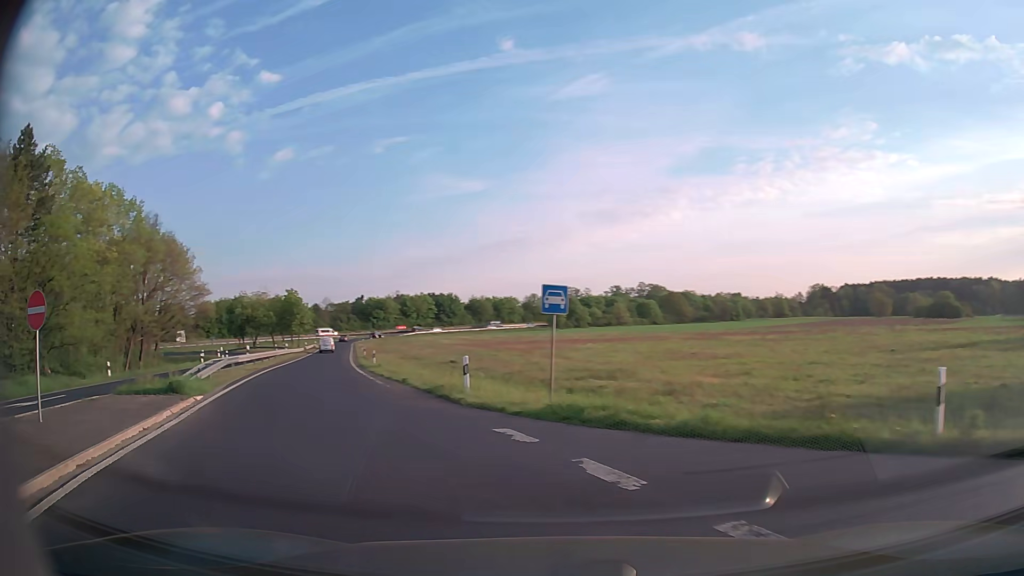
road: trunk_link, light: Day
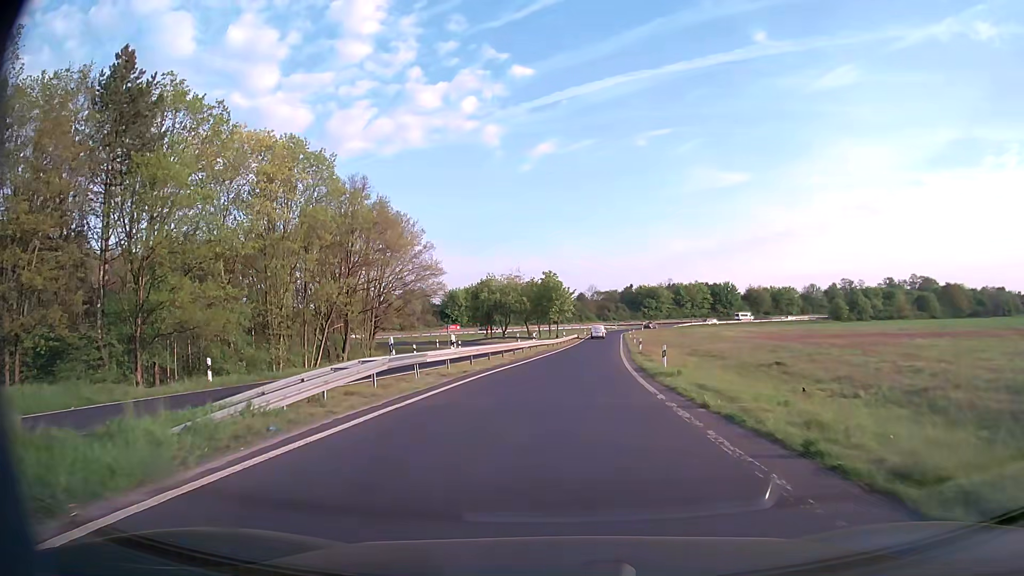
(-4.5, +15.7) m; -22°
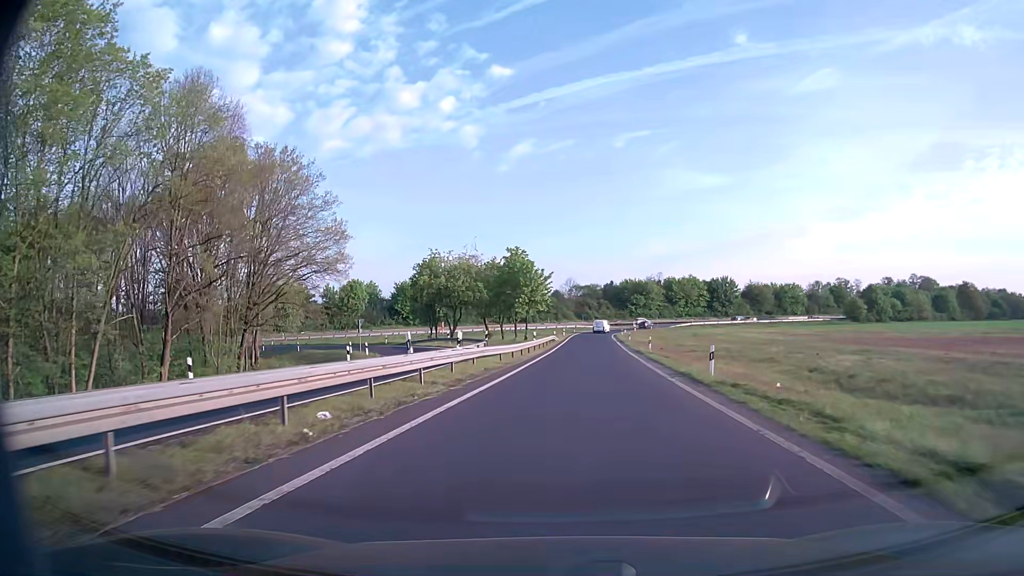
(+0.4, +29.2) m; +2°
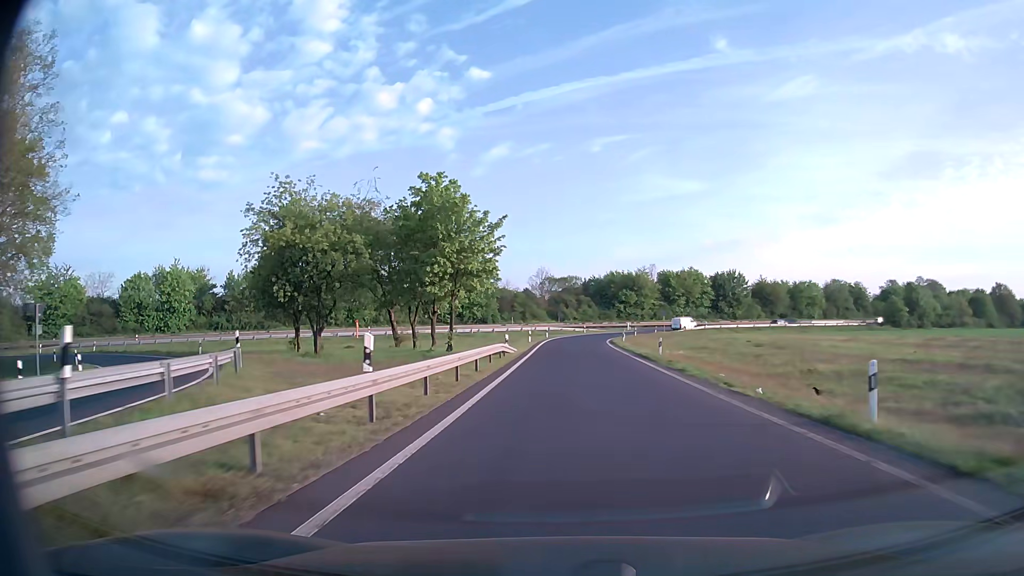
(+1.0, +35.6) m; +2°
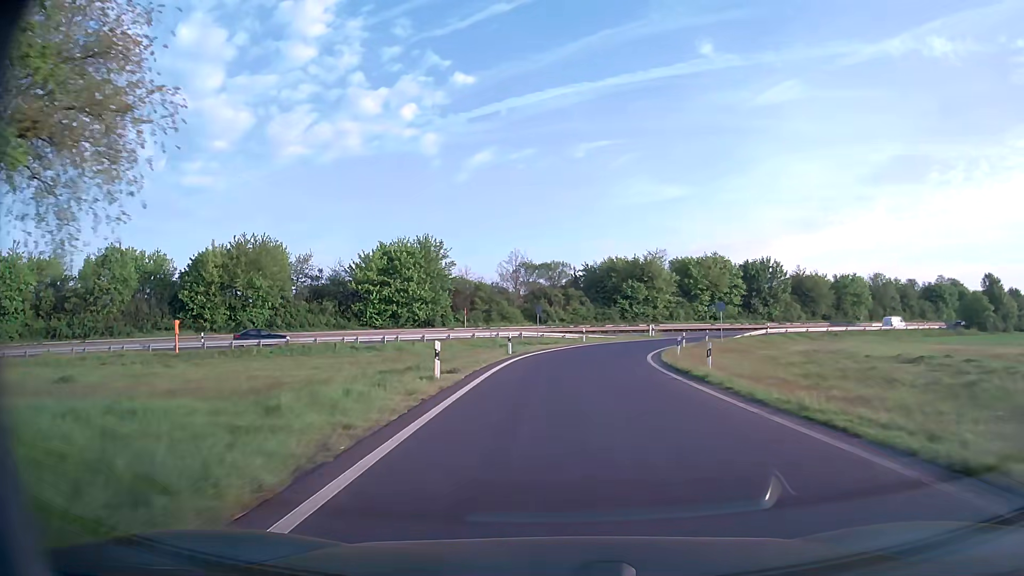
(+0.4, +37.0) m; +1°
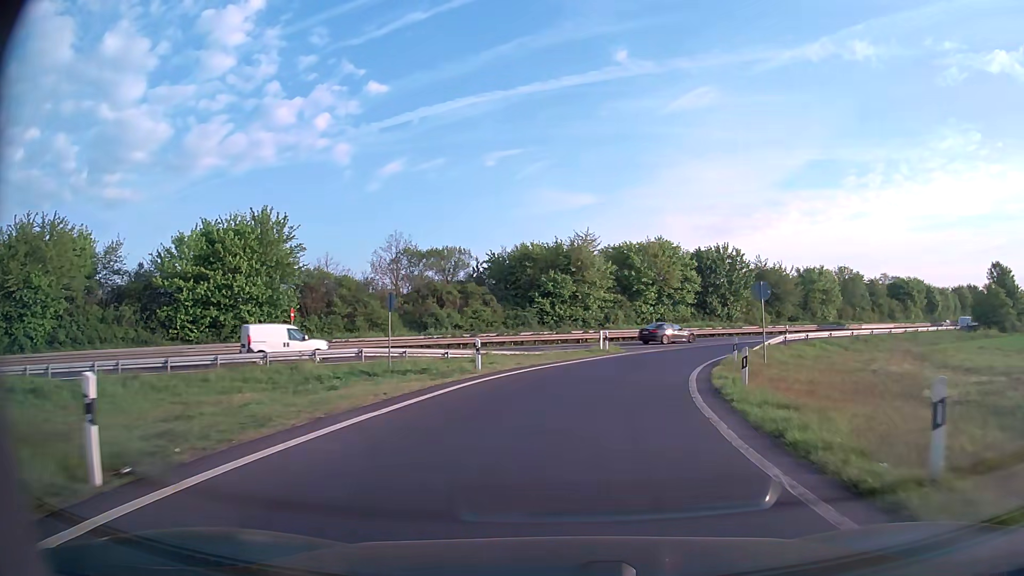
(+1.4, +25.7) m; +8°
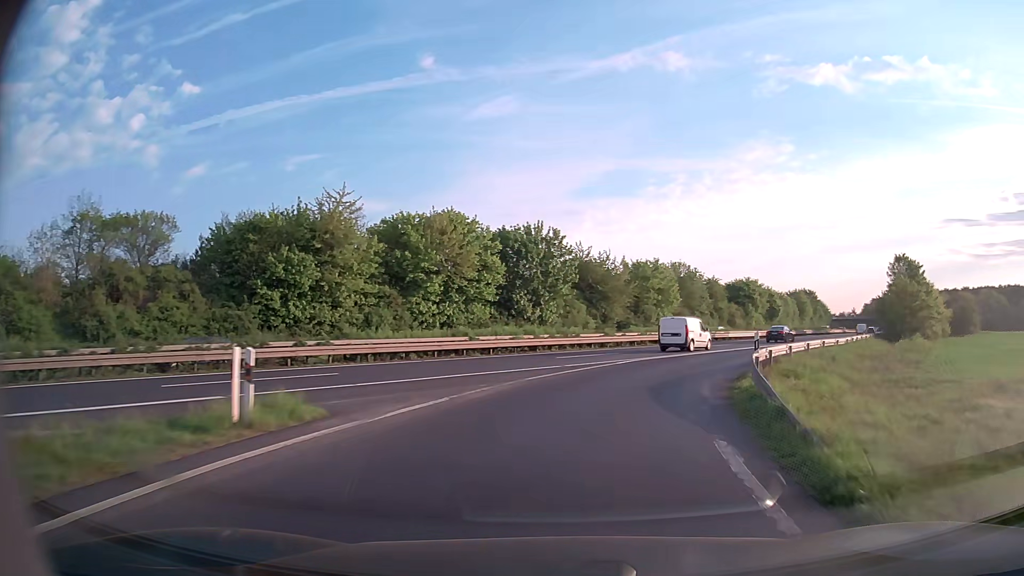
(+3.4, +24.5) m; +18°
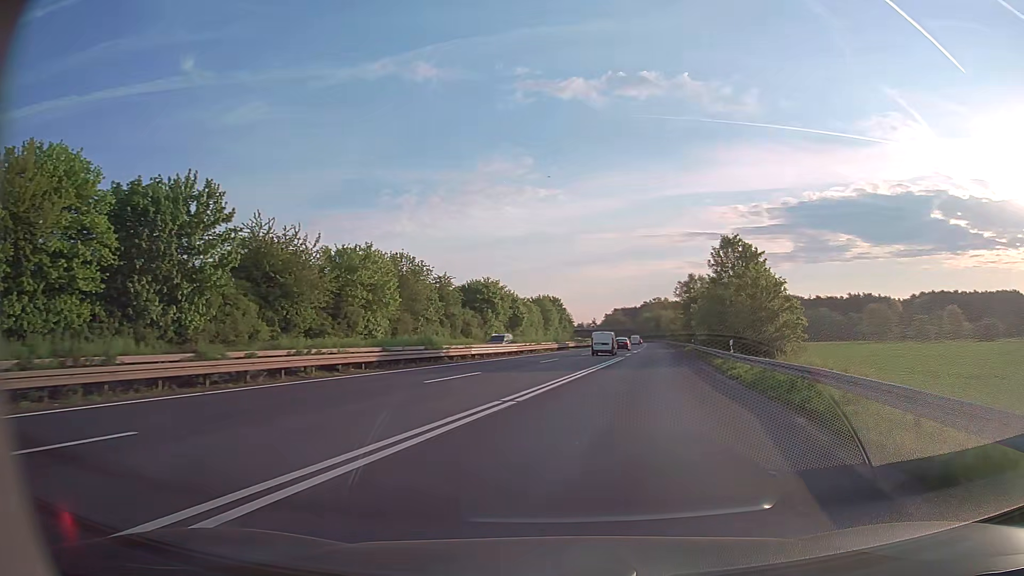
(+5.2, +25.4) m; +23°
